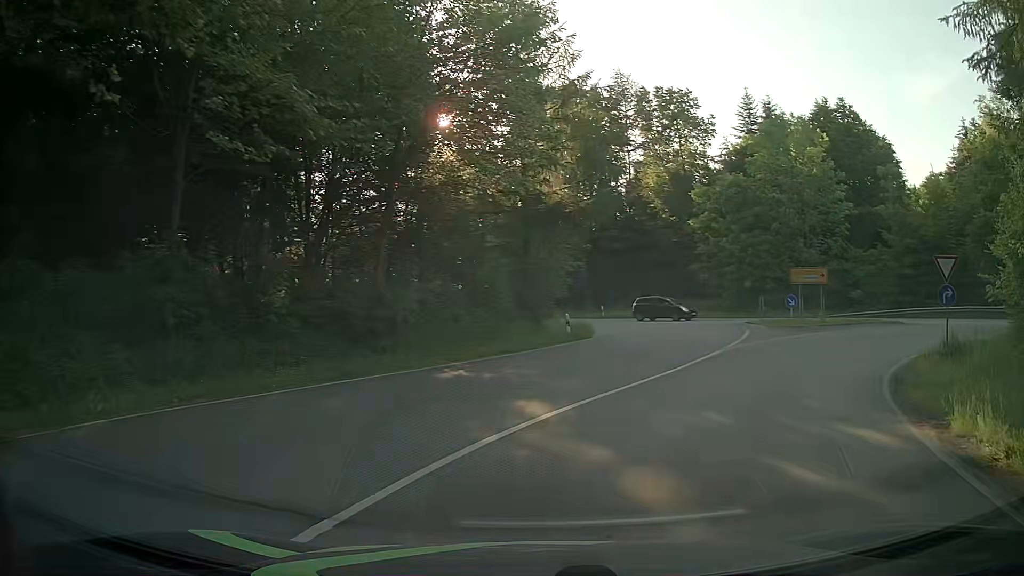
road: primary_link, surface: asphalt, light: Day
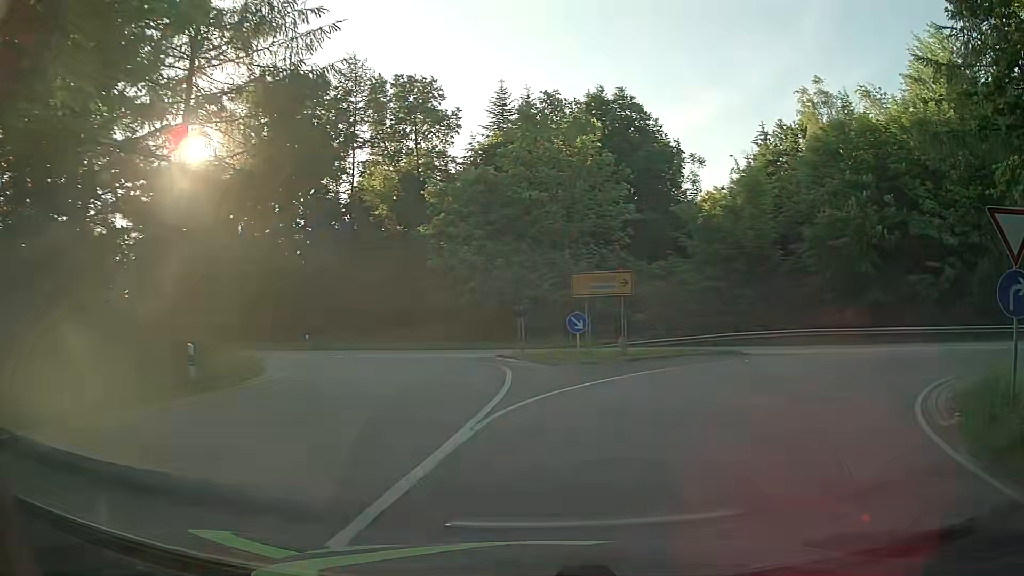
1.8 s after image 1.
(+2.1, +11.5) m; +21°
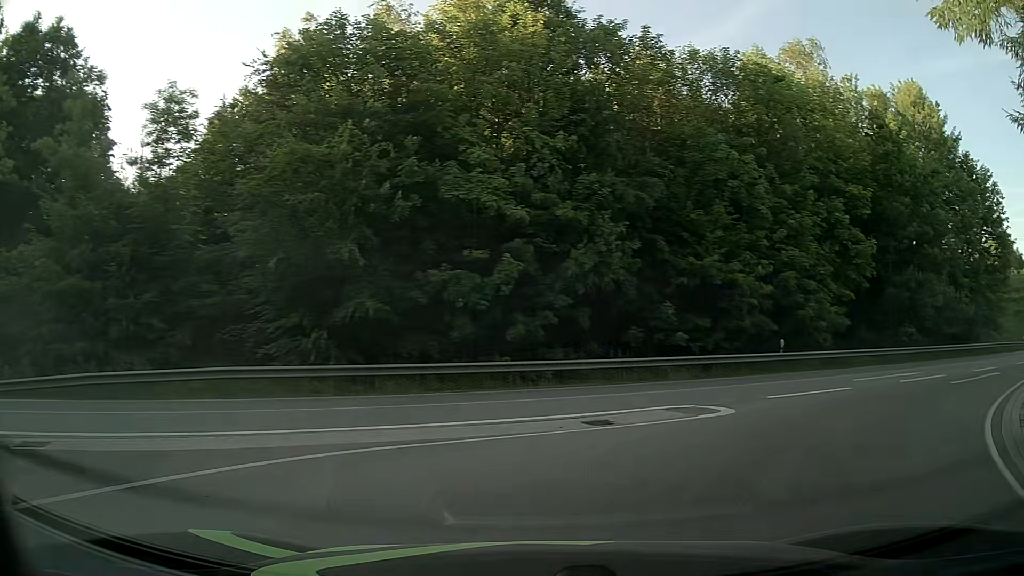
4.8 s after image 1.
(+6.2, +15.3) m; +48°
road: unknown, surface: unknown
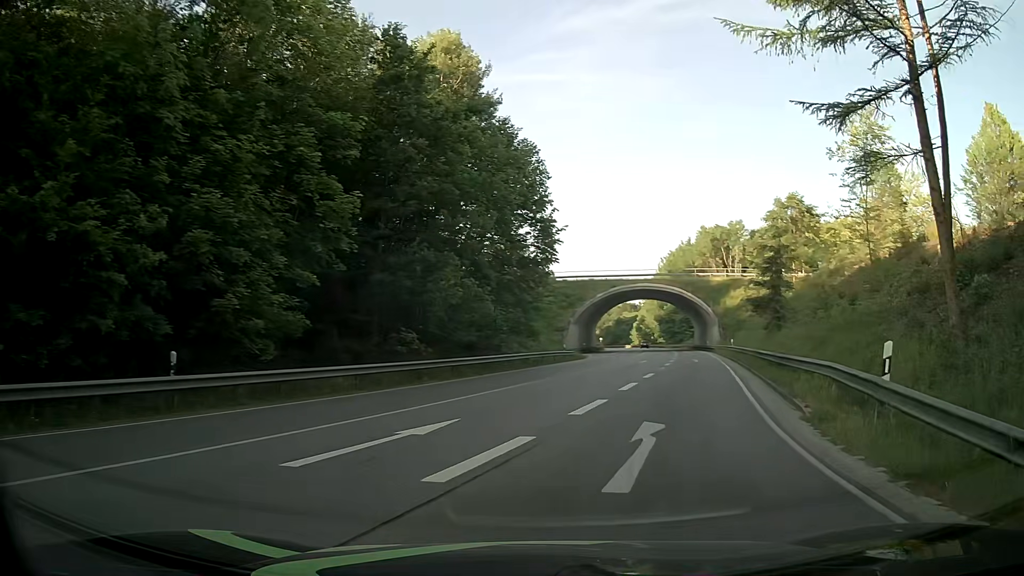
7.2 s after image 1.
(+5.3, +11.8) m; +45°
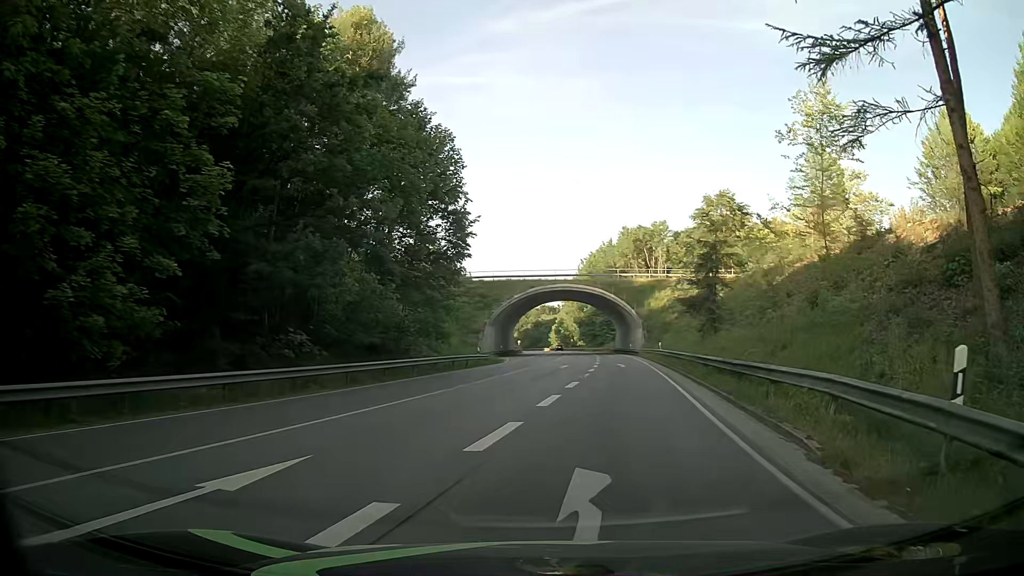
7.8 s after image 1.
(+0.2, +3.8) m; +6°
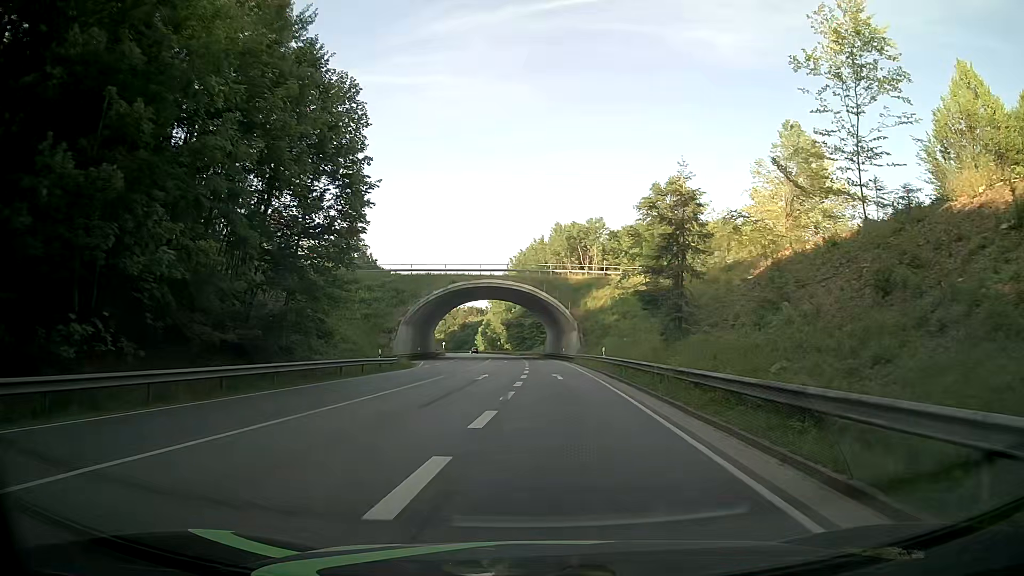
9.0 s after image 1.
(+0.6, +9.6) m; +6°
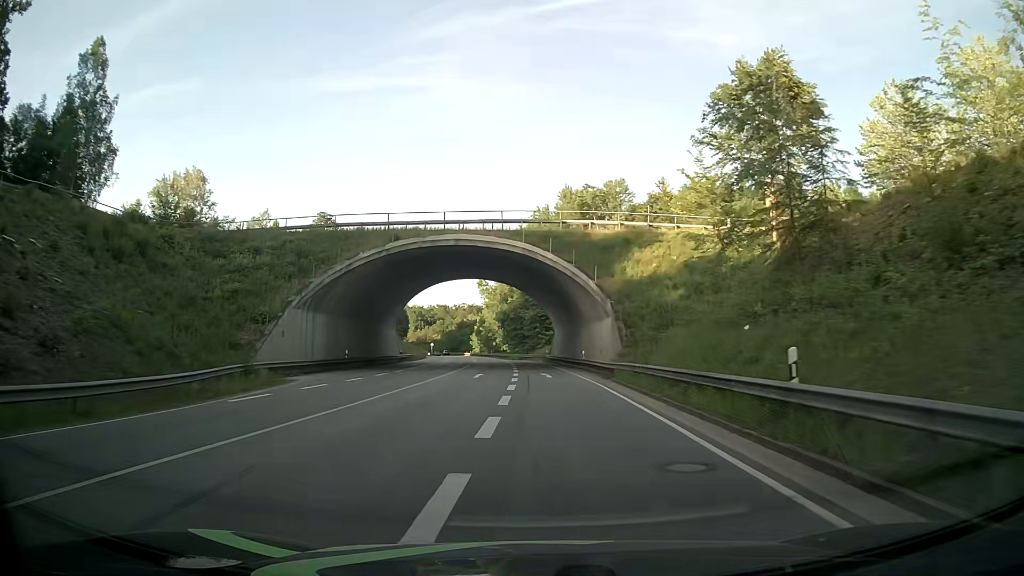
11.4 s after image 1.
(+0.5, +32.2) m; 0°
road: primary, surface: asphalt
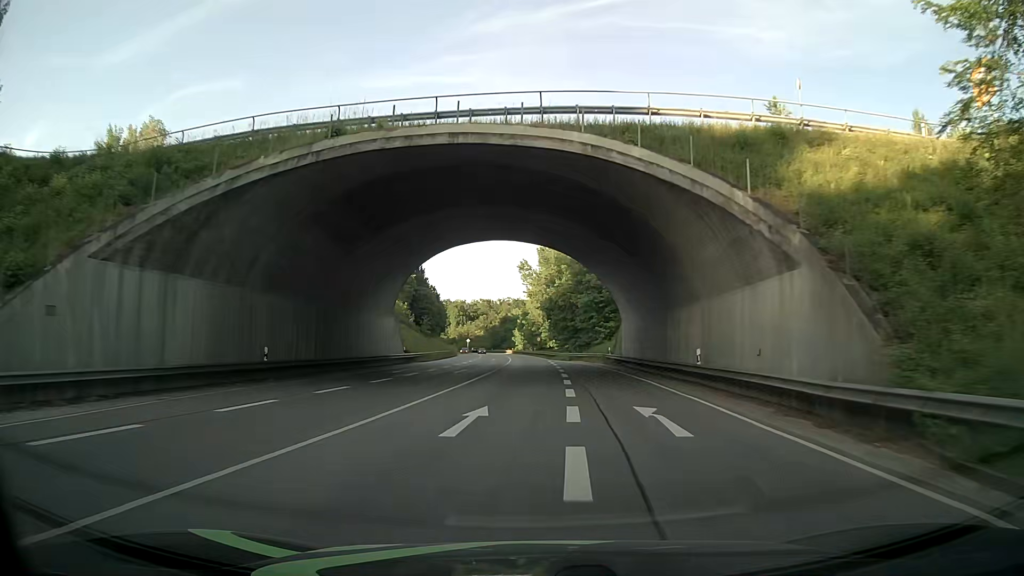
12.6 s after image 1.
(-0.8, +22.7) m; -4°
(0, +10) (0, +20) (0, +30) (0, +40) (0, +50) (0, +60) (0, +70) (-1, +80) (-1, +90) (-2, +100) m
